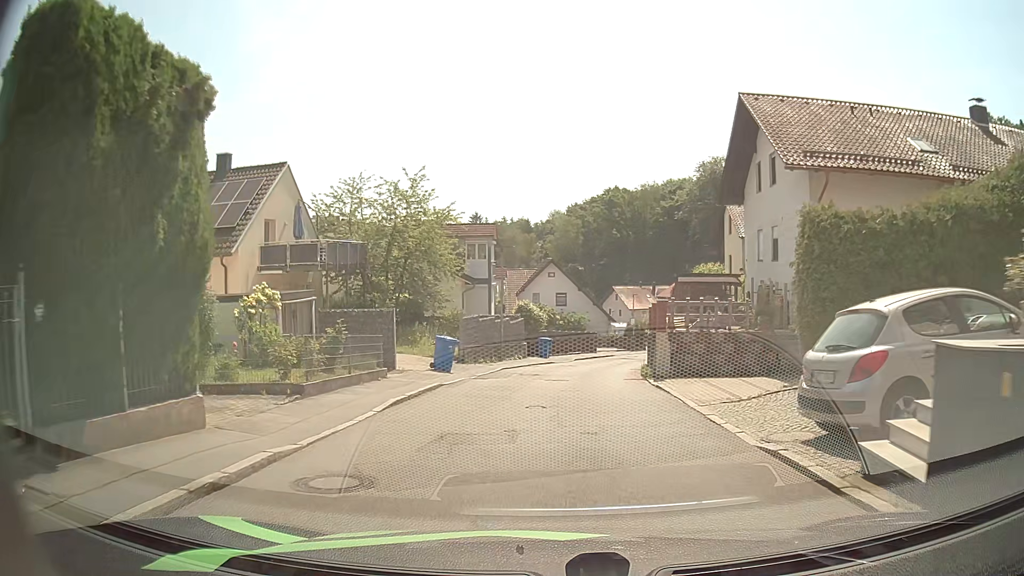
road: residential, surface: asphalt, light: Day
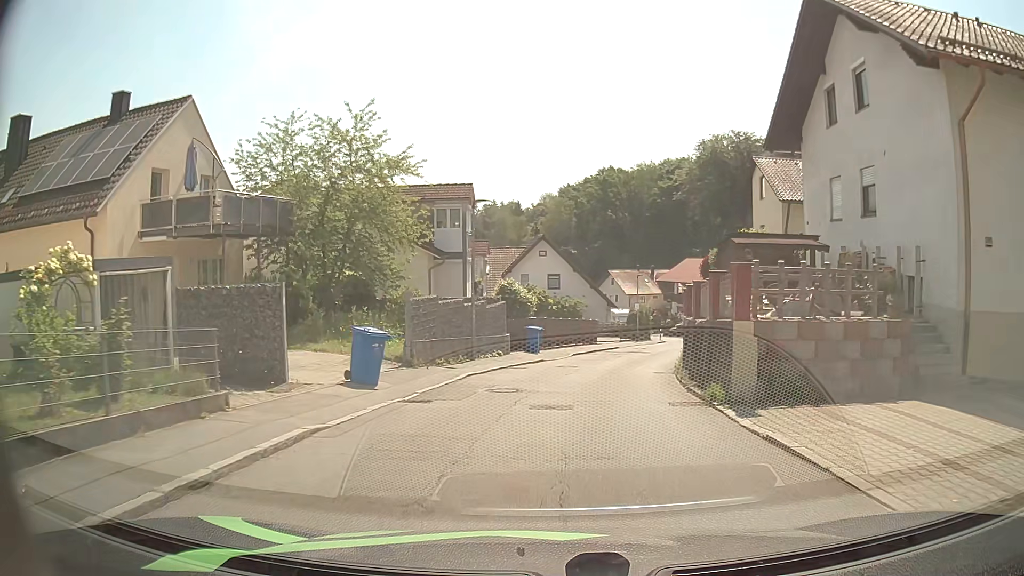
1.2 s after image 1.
(0.0, +8.4) m; 0°
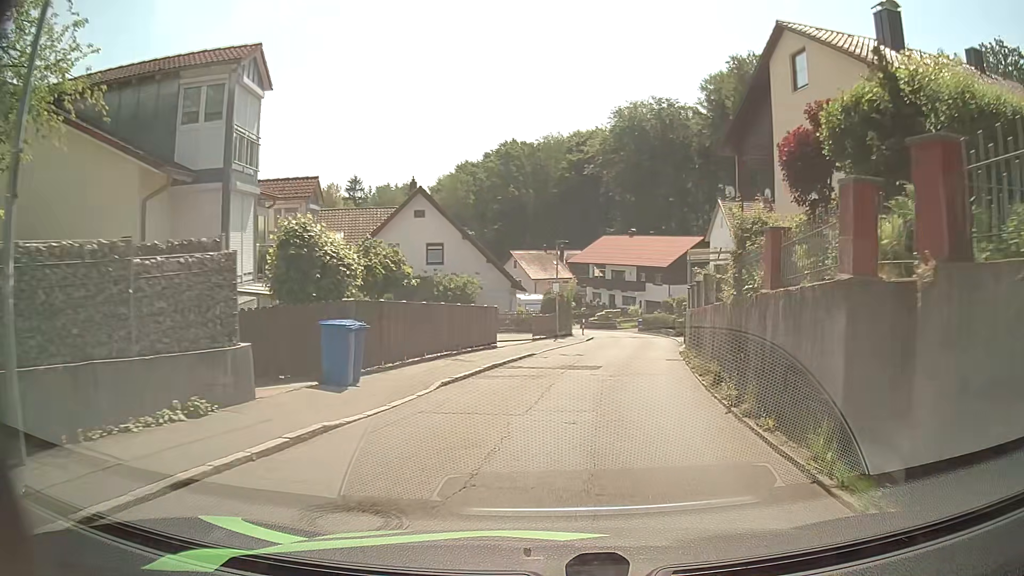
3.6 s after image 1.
(+1.1, +17.2) m; +8°
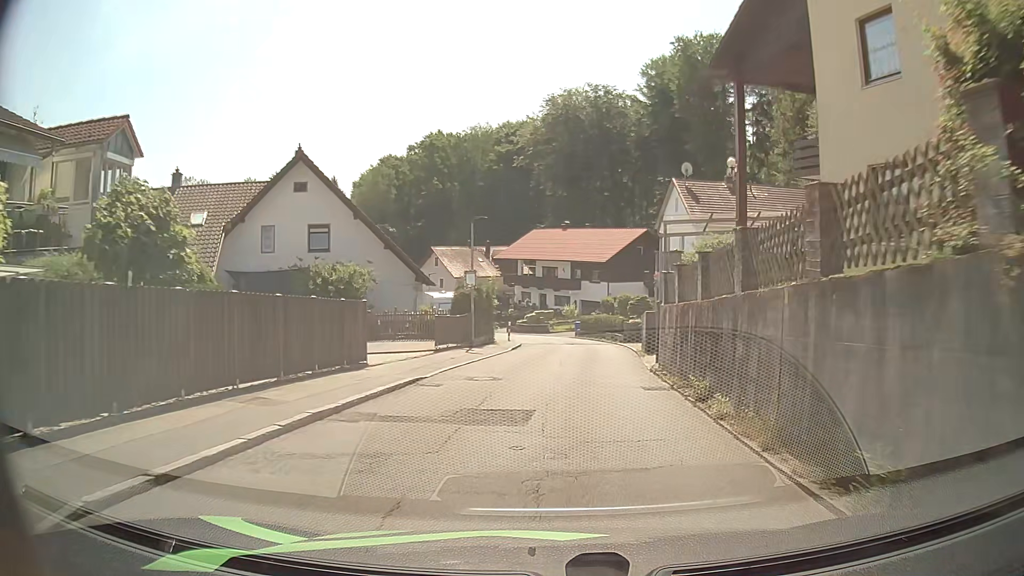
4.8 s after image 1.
(+0.6, +9.0) m; +7°
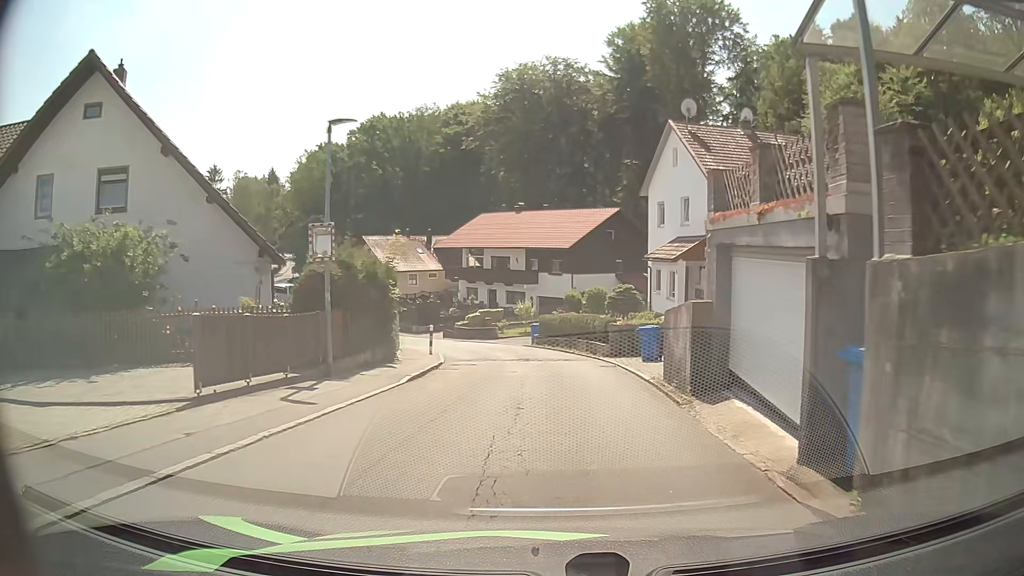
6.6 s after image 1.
(+0.5, +13.5) m; +3°
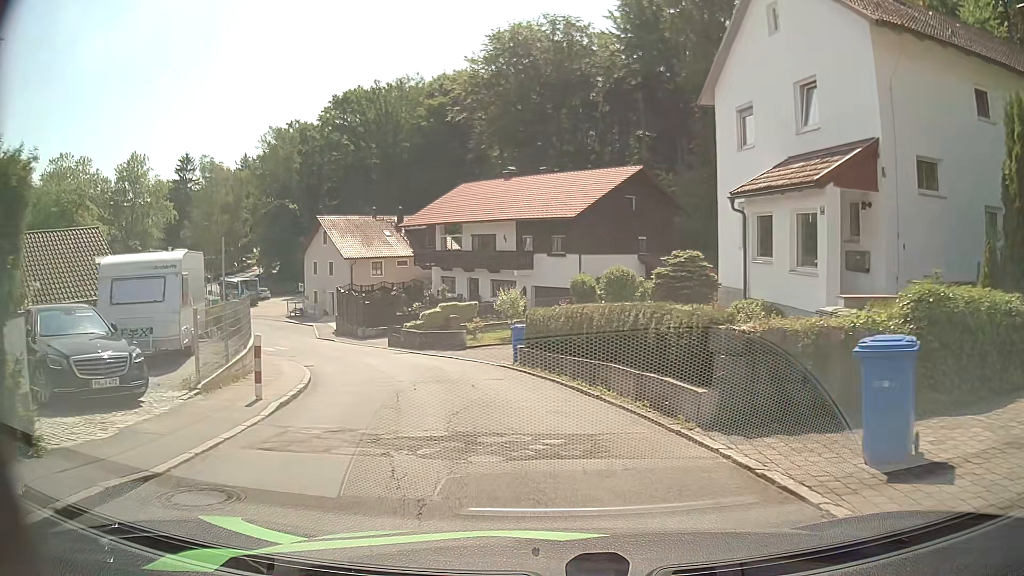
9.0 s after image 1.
(+0.4, +15.4) m; +1°
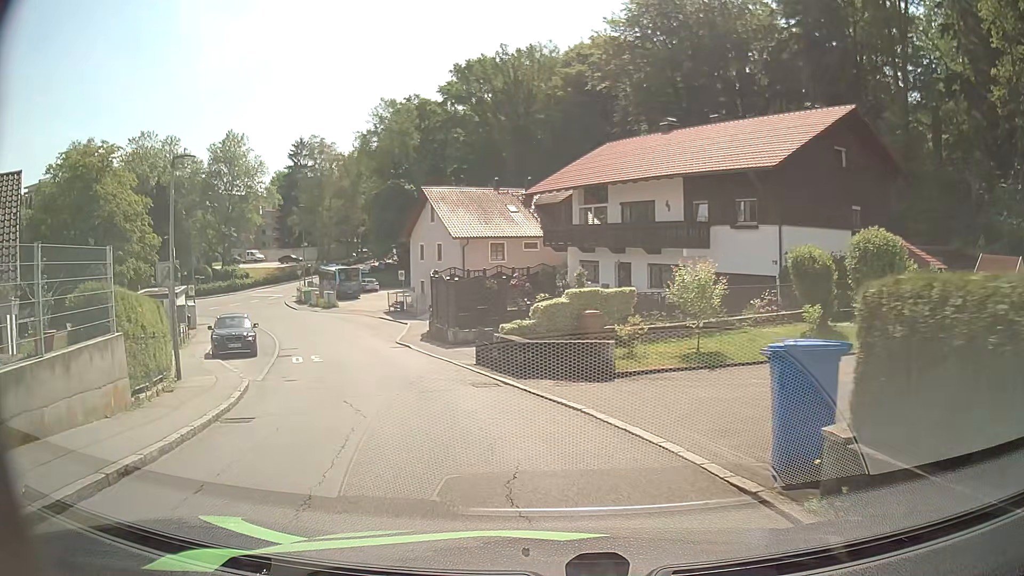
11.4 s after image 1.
(-1.2, +13.1) m; -13°
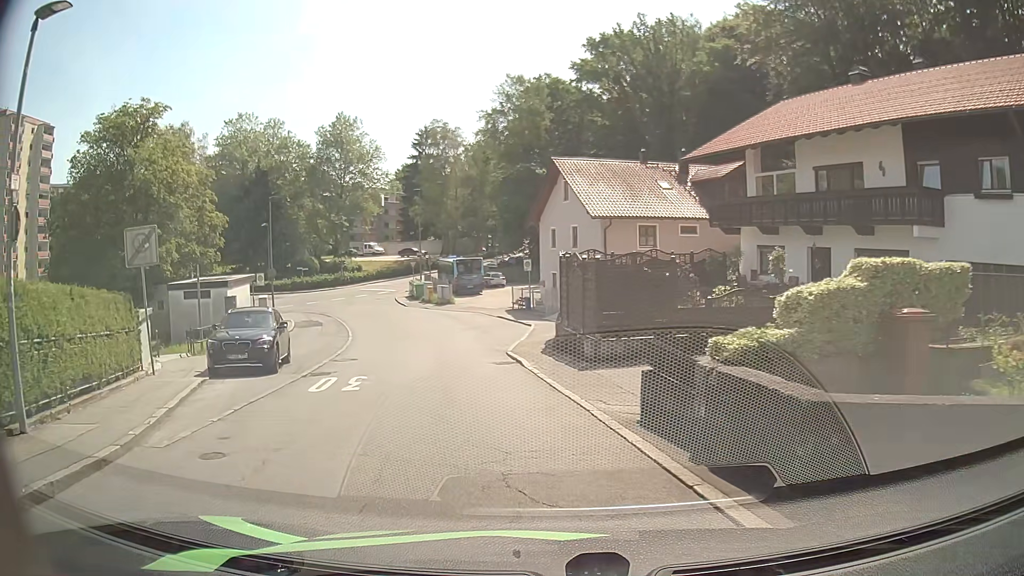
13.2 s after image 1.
(-0.8, +9.3) m; -11°
